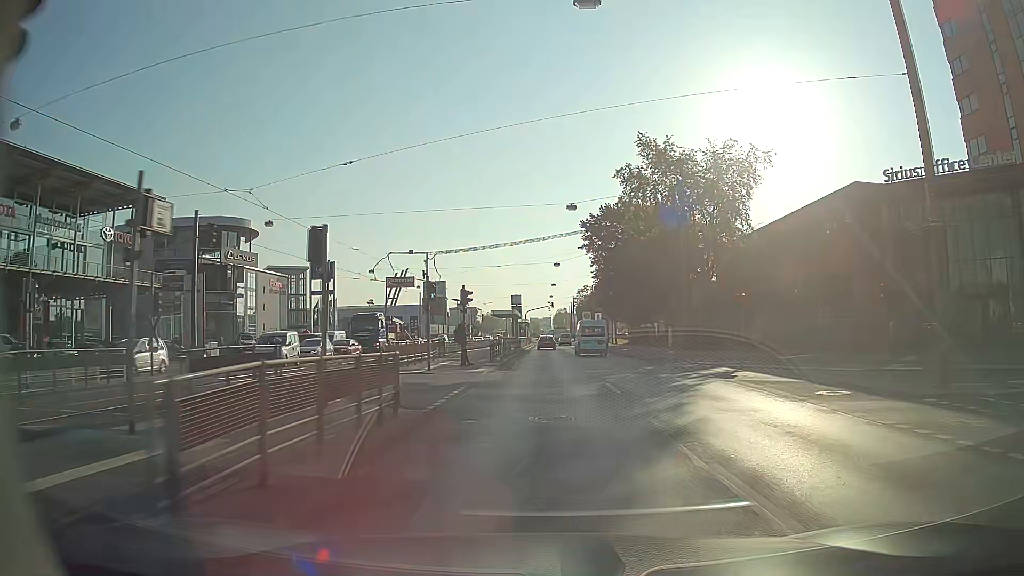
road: primary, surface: asphalt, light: Day
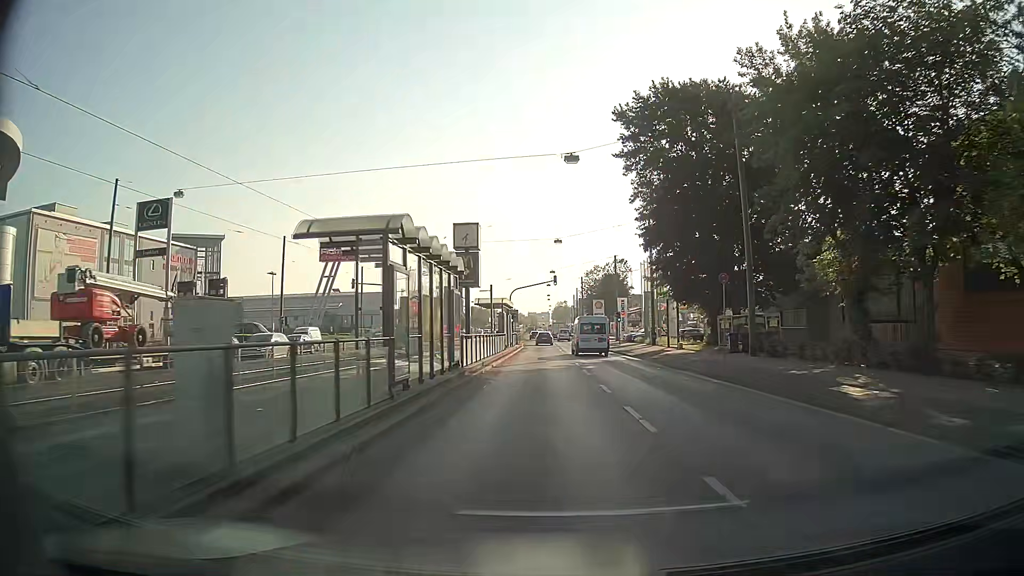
(+0.1, +43.2) m; 0°
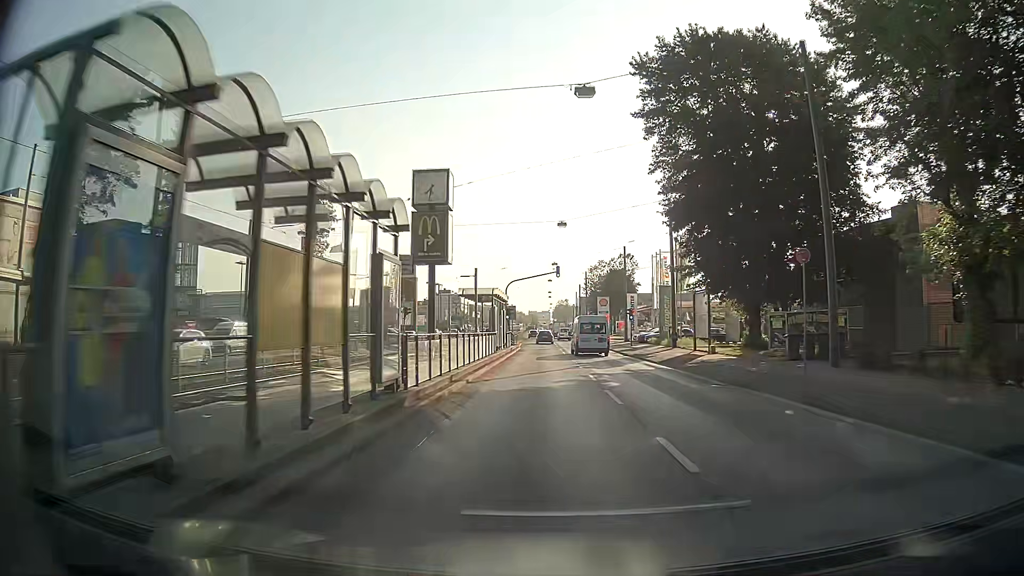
(0.0, +8.7) m; 0°
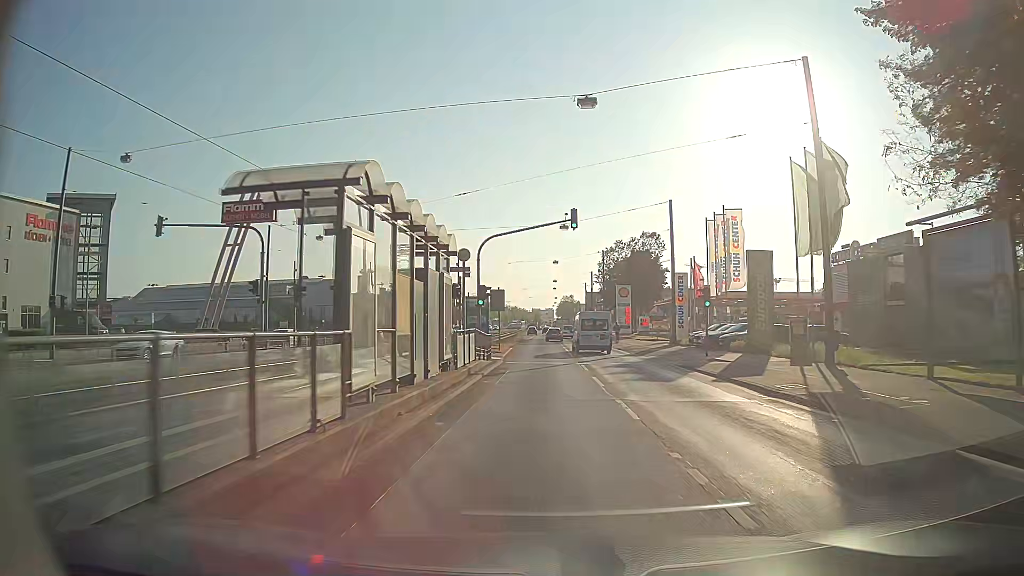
(-0.2, +26.2) m; -1°
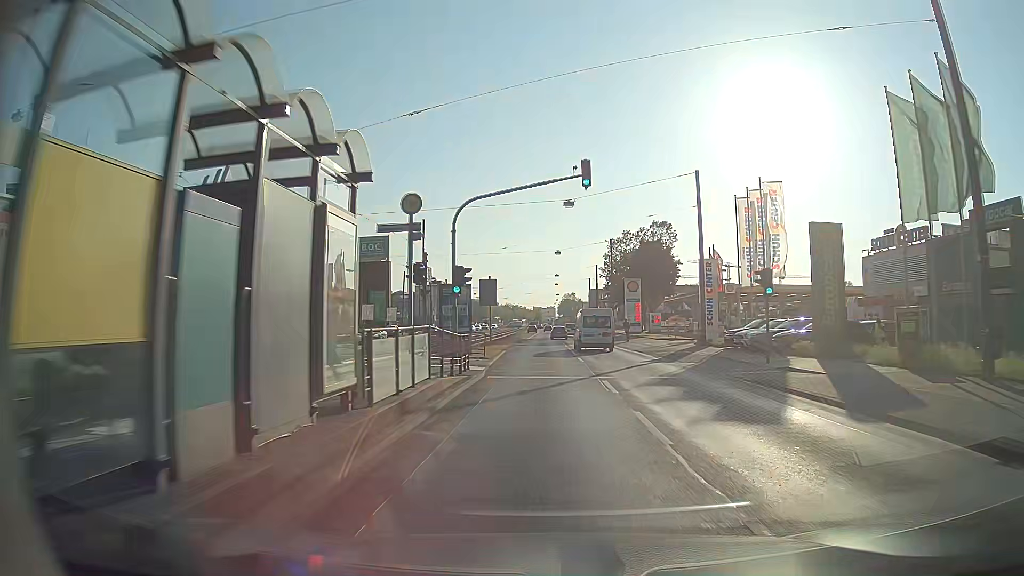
(0.0, +8.8) m; 0°
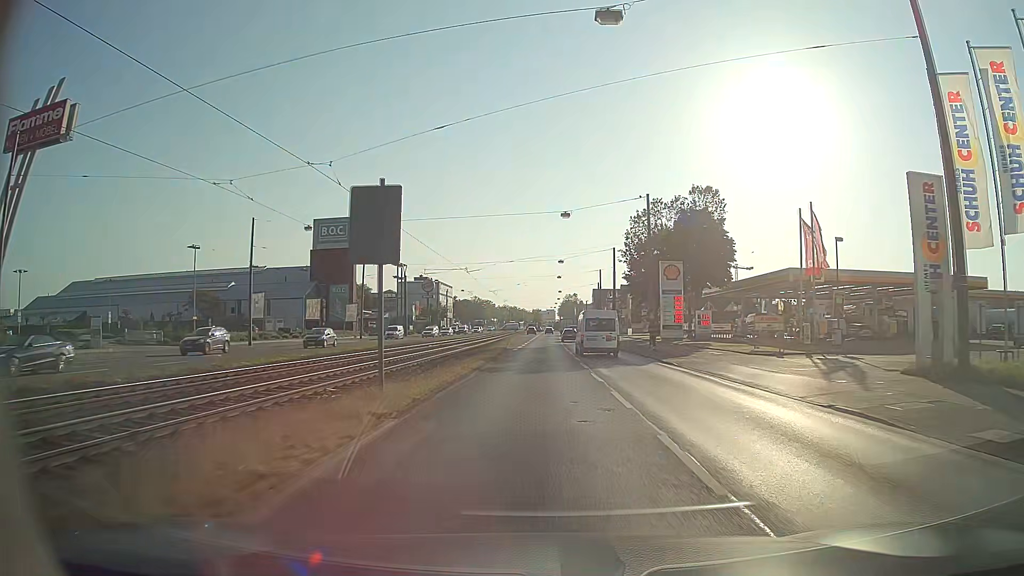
(+0.1, +26.5) m; 0°
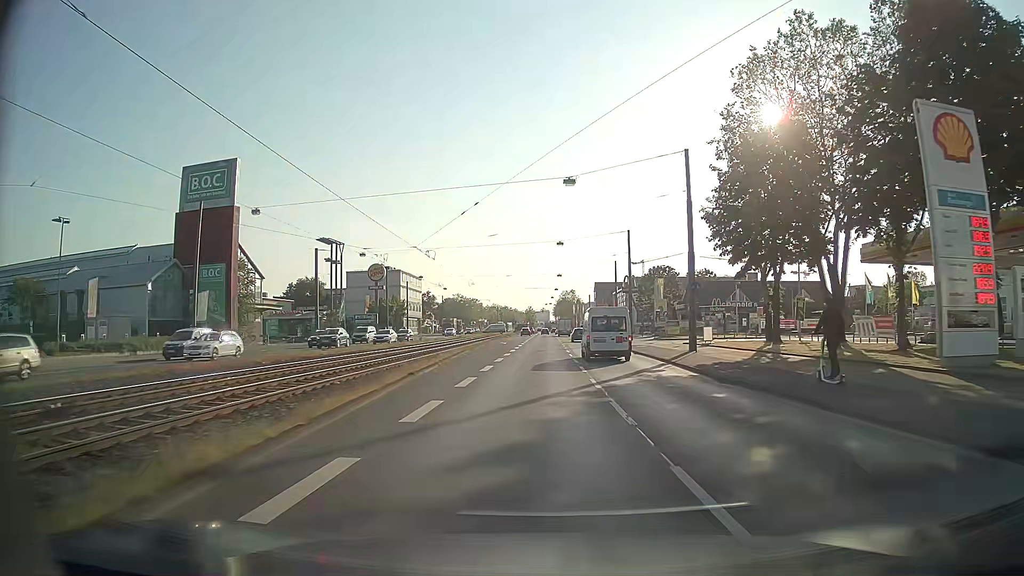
(+0.1, +44.3) m; +1°
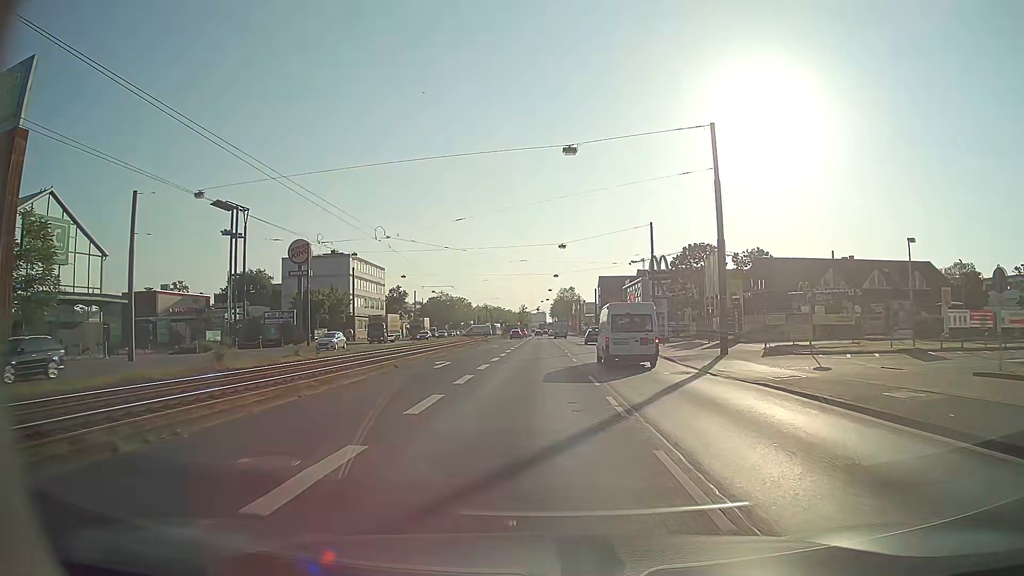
(0.0, +35.5) m; 0°
(0, +10) (0, +20) (0, +30) (0, +40) (+1, +50) (+1, +60) (+1, +70) (+2, +80) (+2, +90) (+3, +100) m
